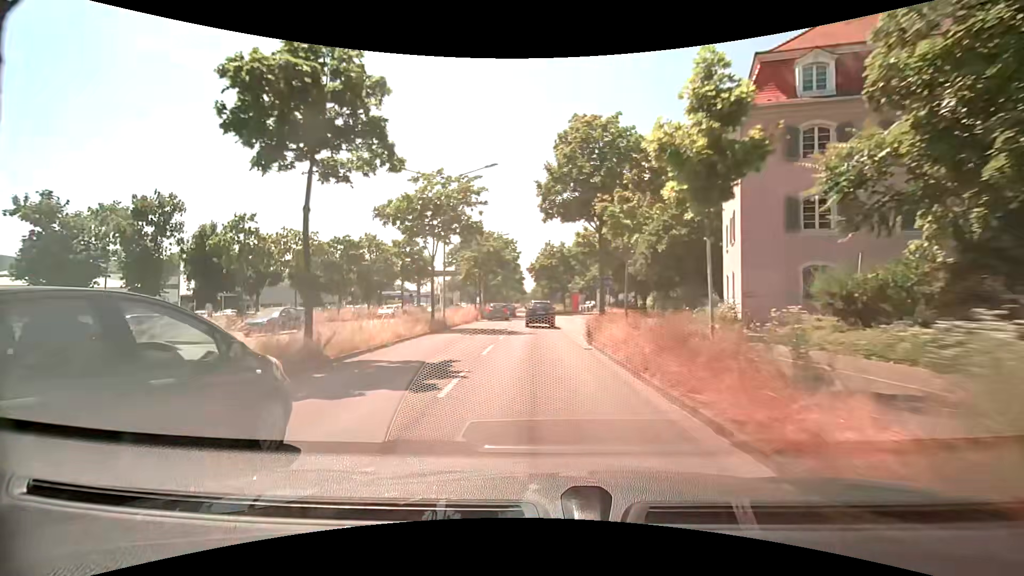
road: primary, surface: asphalt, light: Day
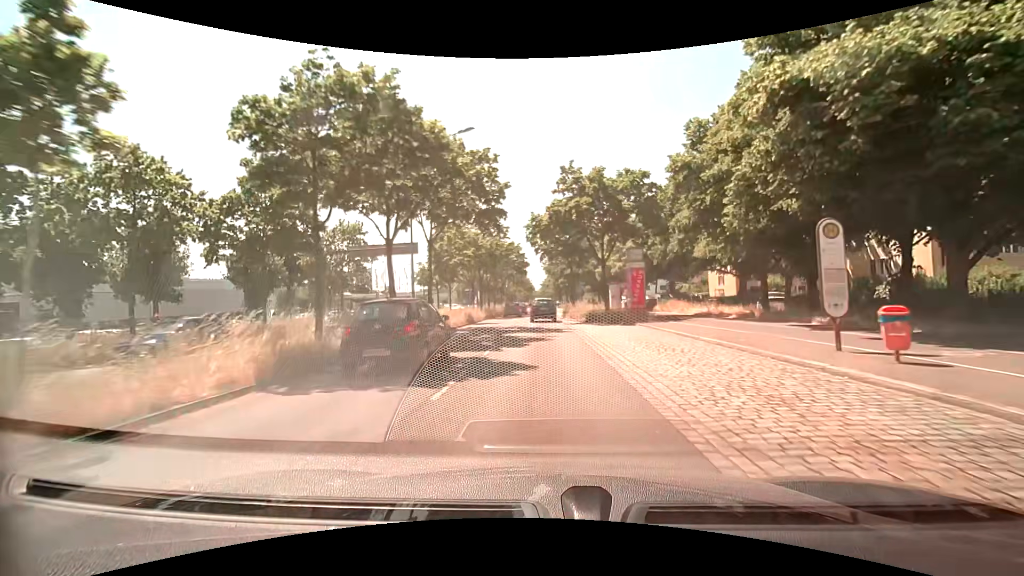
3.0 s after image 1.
(-0.4, +36.5) m; -1°
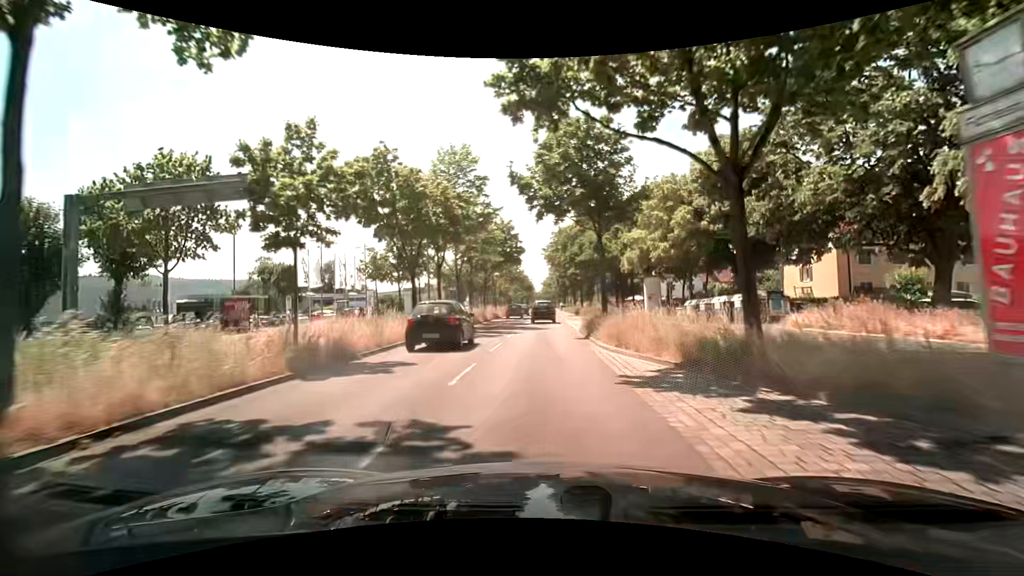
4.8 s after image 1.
(-0.1, +22.6) m; 0°
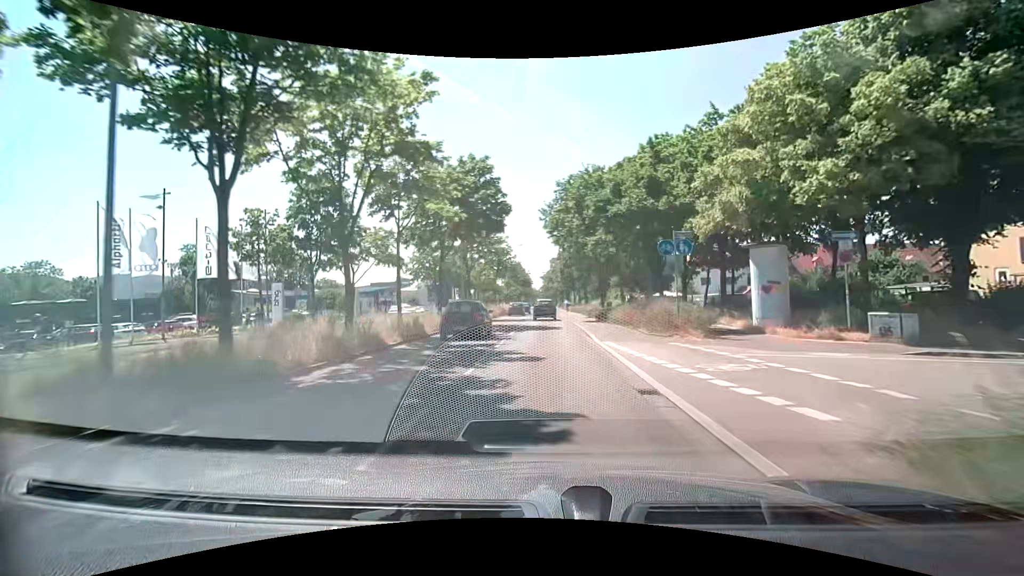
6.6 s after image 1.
(-0.3, +22.9) m; -1°
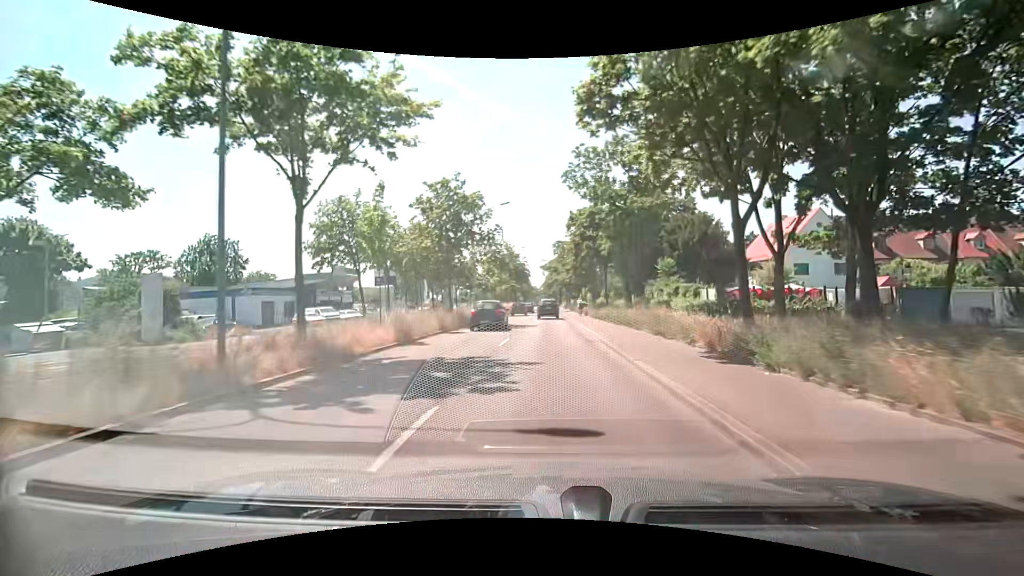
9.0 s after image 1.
(+0.2, +30.0) m; 0°
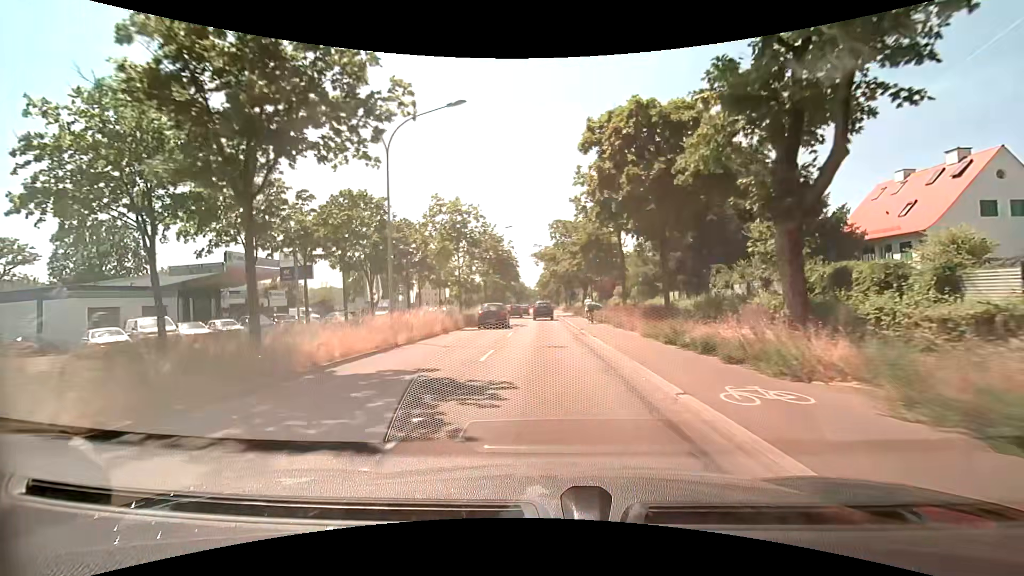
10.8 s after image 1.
(+0.1, +21.5) m; +1°
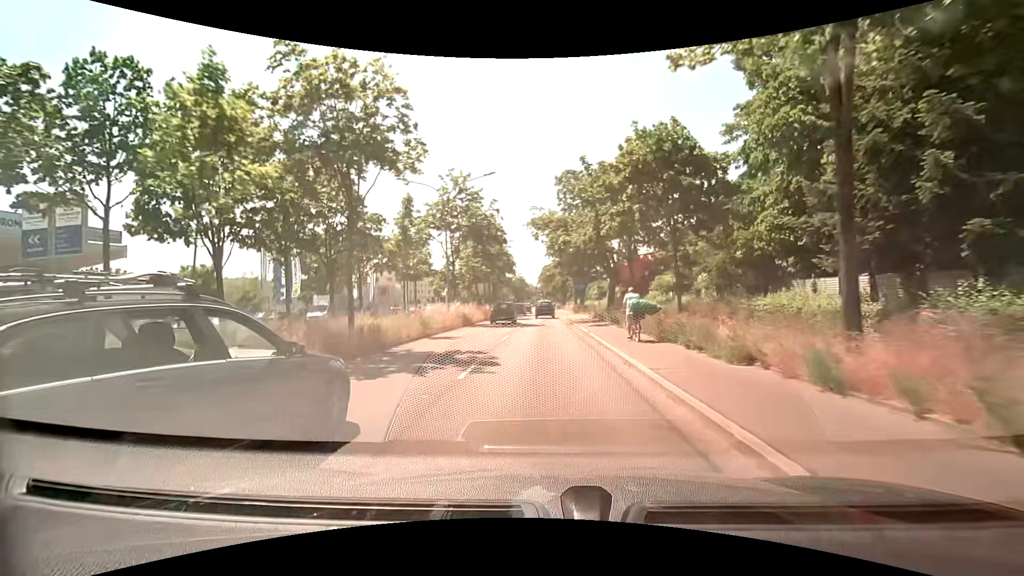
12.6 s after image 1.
(-0.1, +21.3) m; 0°
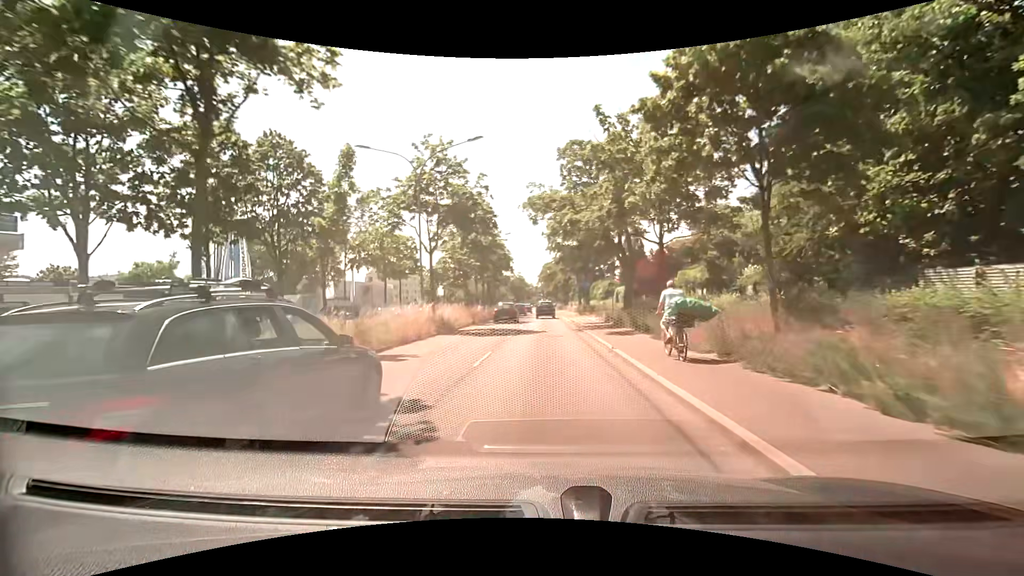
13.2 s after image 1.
(0.0, +7.1) m; 0°
(0, +10) (0, +20) (0, +30) (0, +40) (0, +50) (0, +60) (0, +70) (0, +80) (-1, +90) (-1, +100) m
